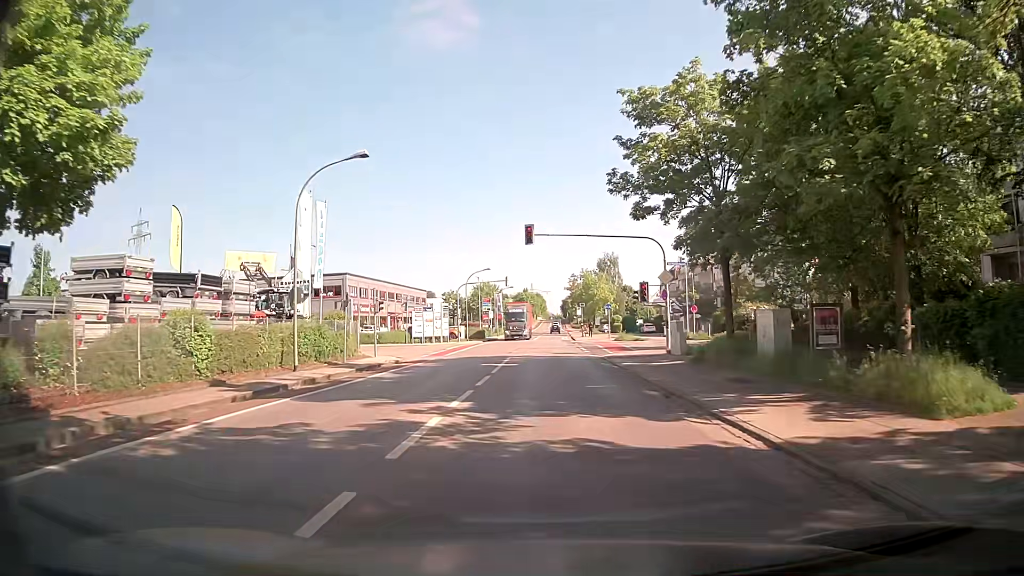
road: tertiary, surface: asphalt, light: Day
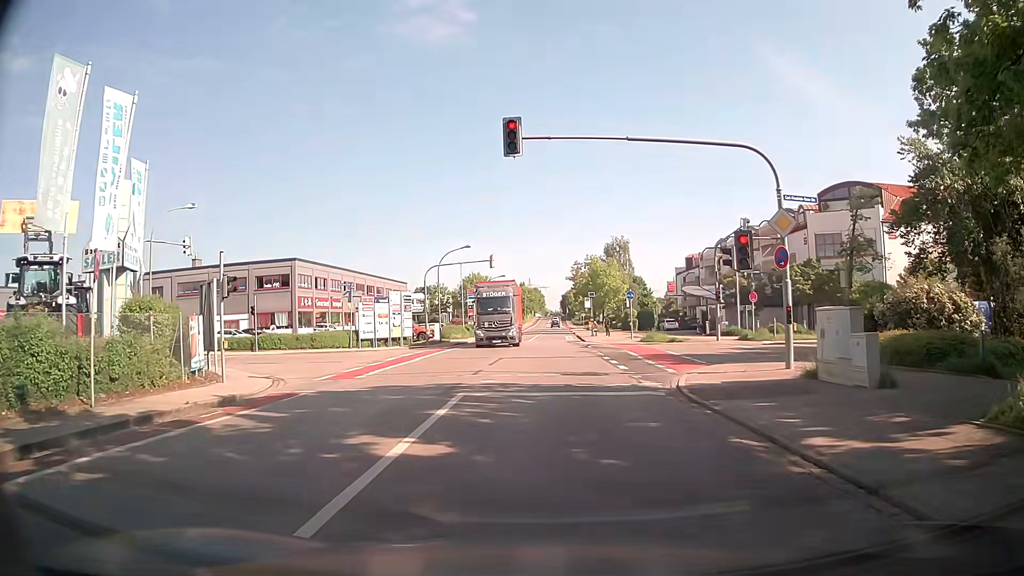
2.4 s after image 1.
(0.0, +17.0) m; +1°
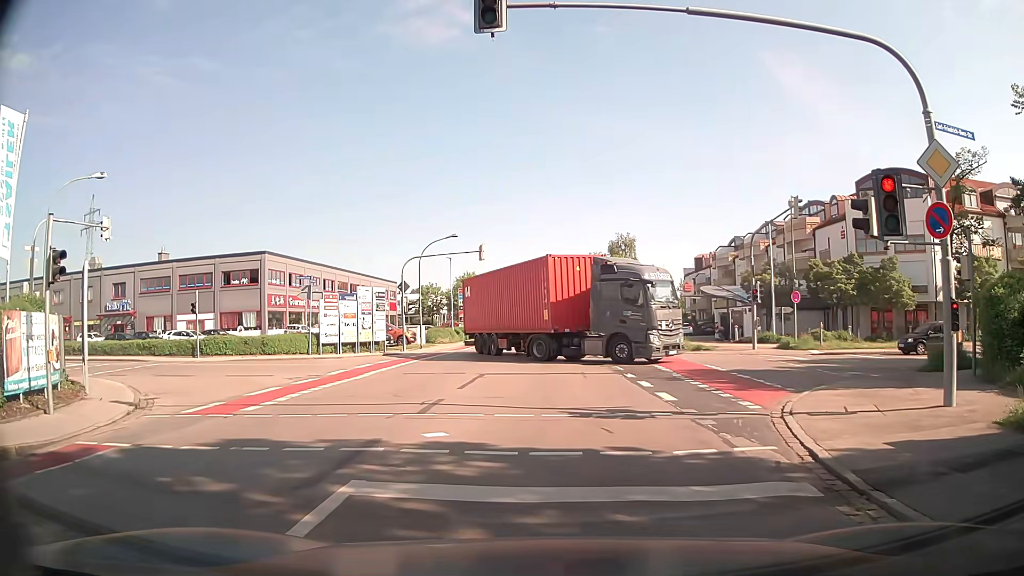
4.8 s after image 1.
(0.0, +7.3) m; 0°
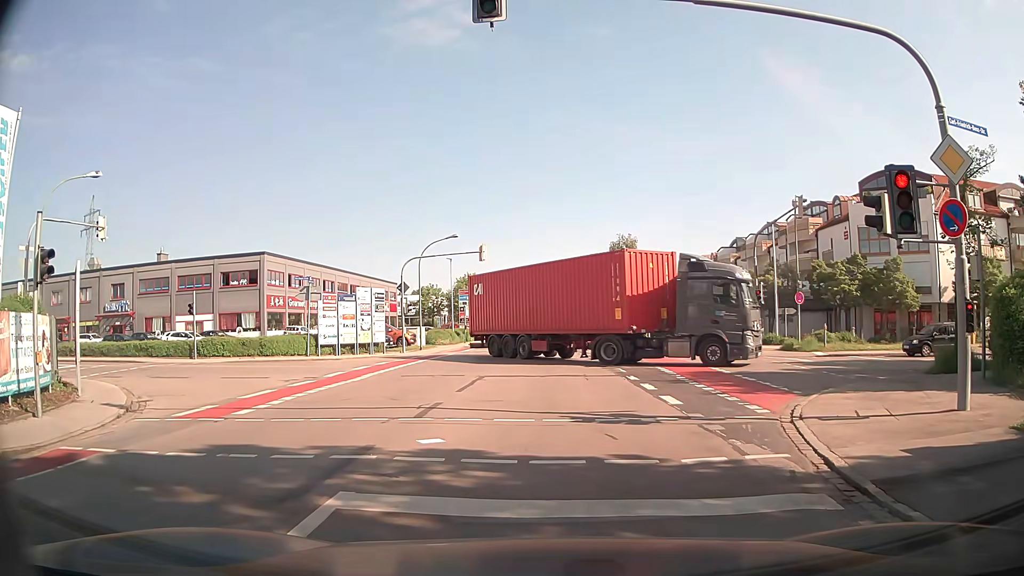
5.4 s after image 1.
(0.0, +0.4) m; 0°
